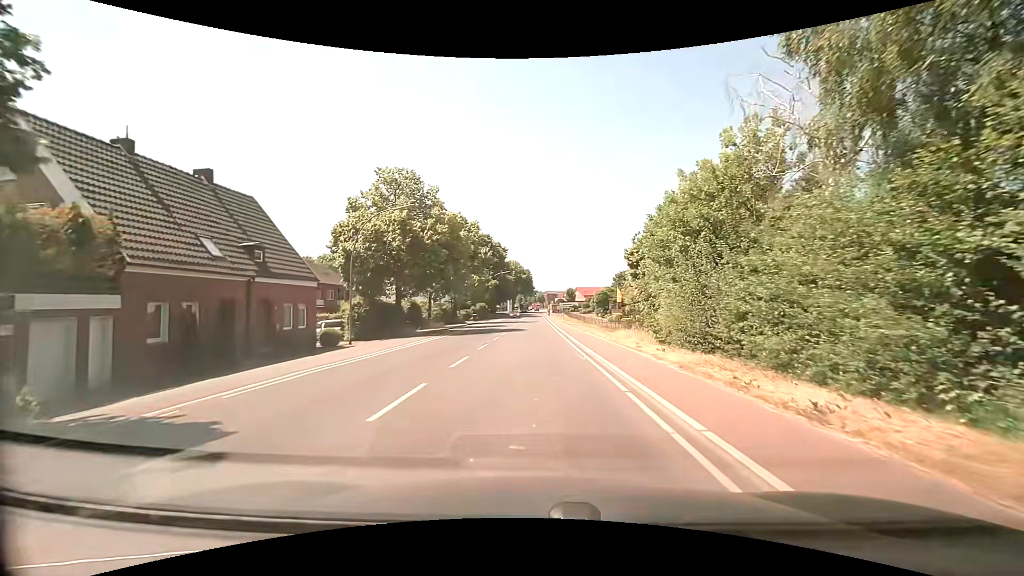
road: secondary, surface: asphalt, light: Day
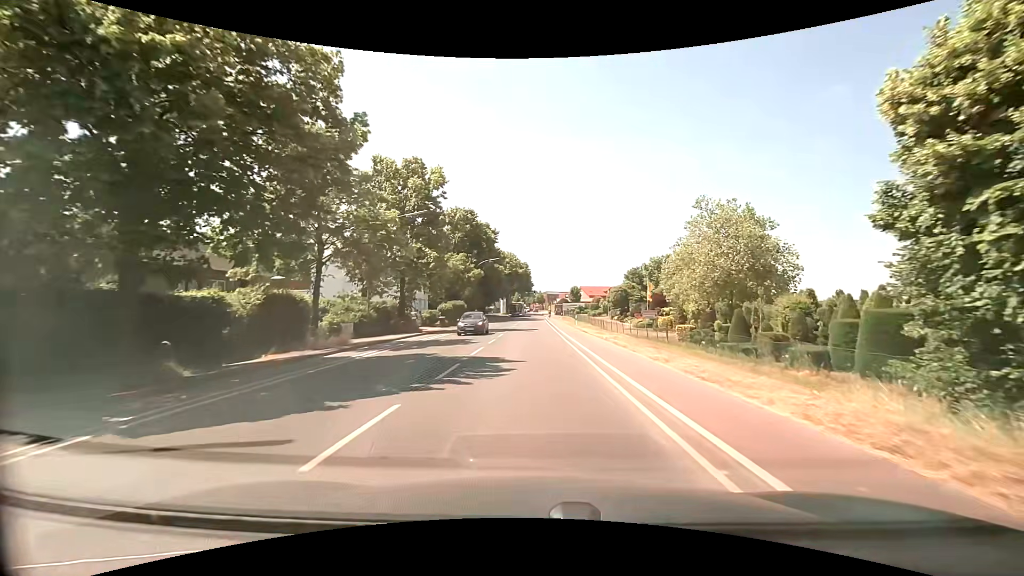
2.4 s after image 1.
(-0.5, +25.8) m; -1°
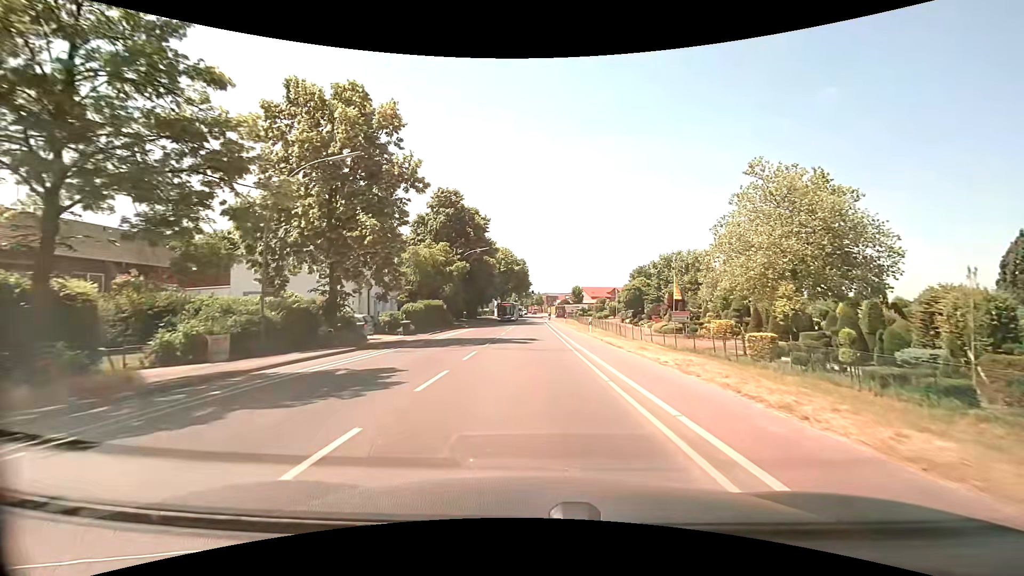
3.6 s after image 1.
(0.0, +13.5) m; 0°
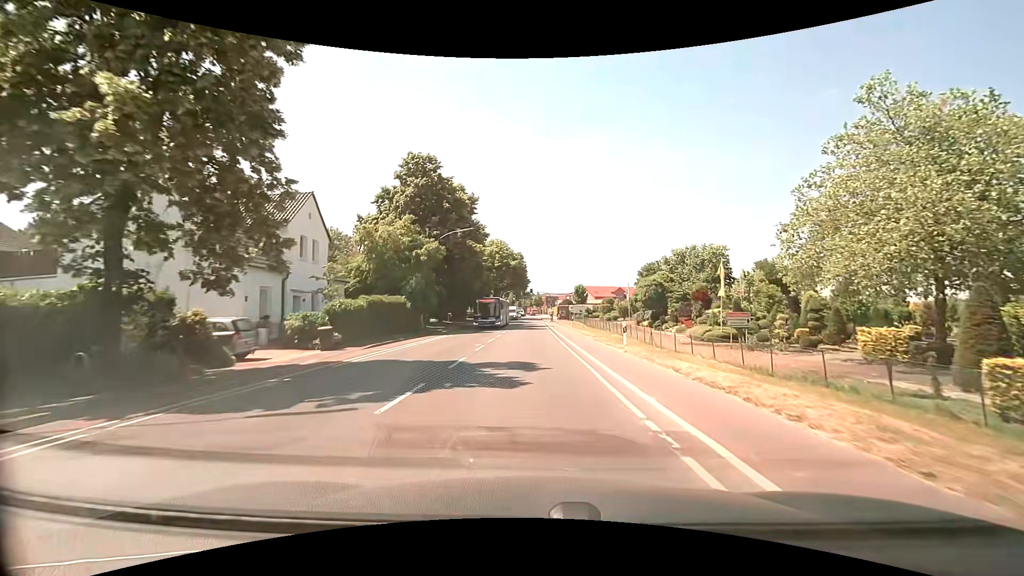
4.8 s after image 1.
(-0.1, +13.9) m; 0°
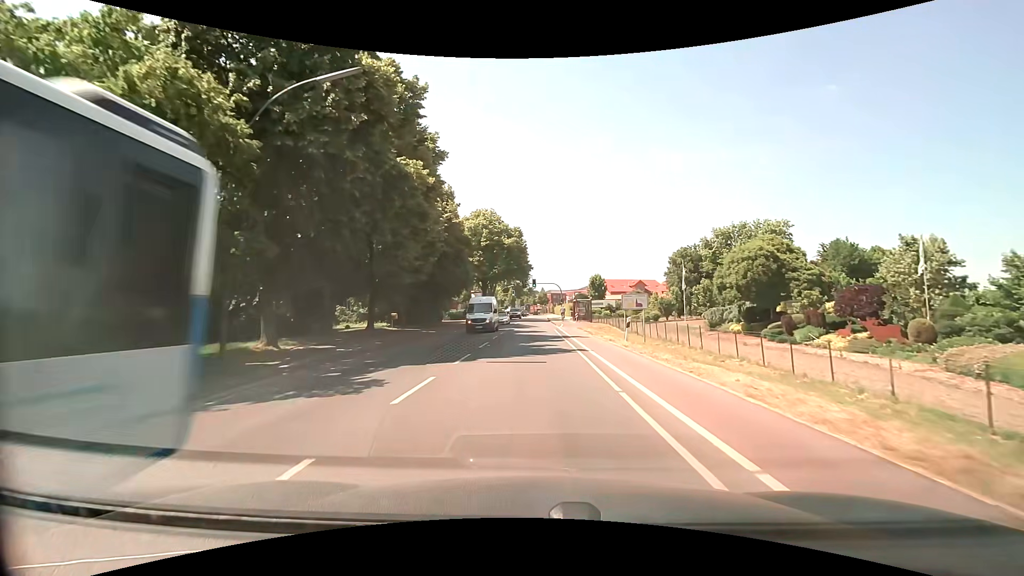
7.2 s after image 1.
(0.0, +28.8) m; 0°
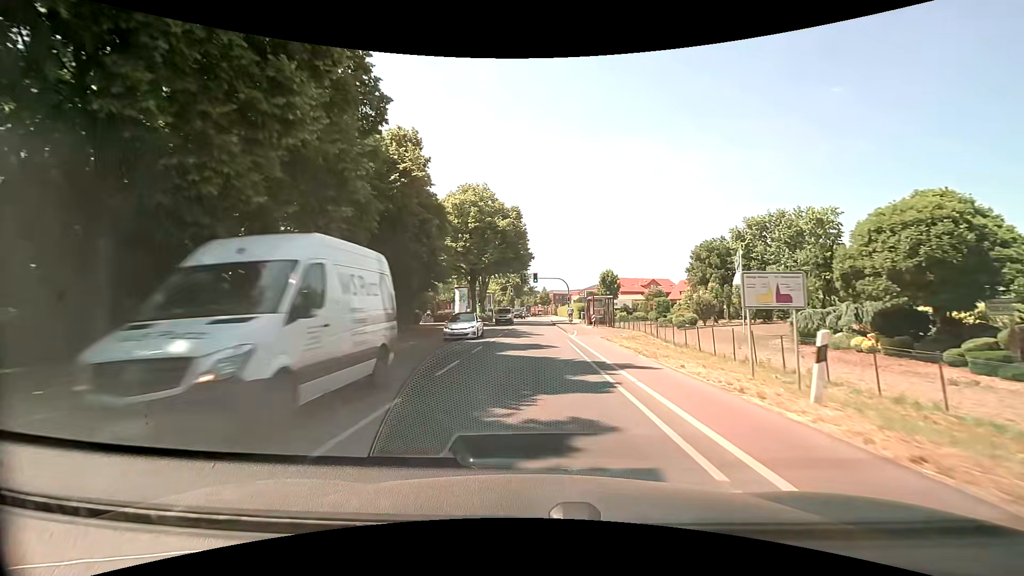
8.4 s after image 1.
(0.0, +14.7) m; 0°
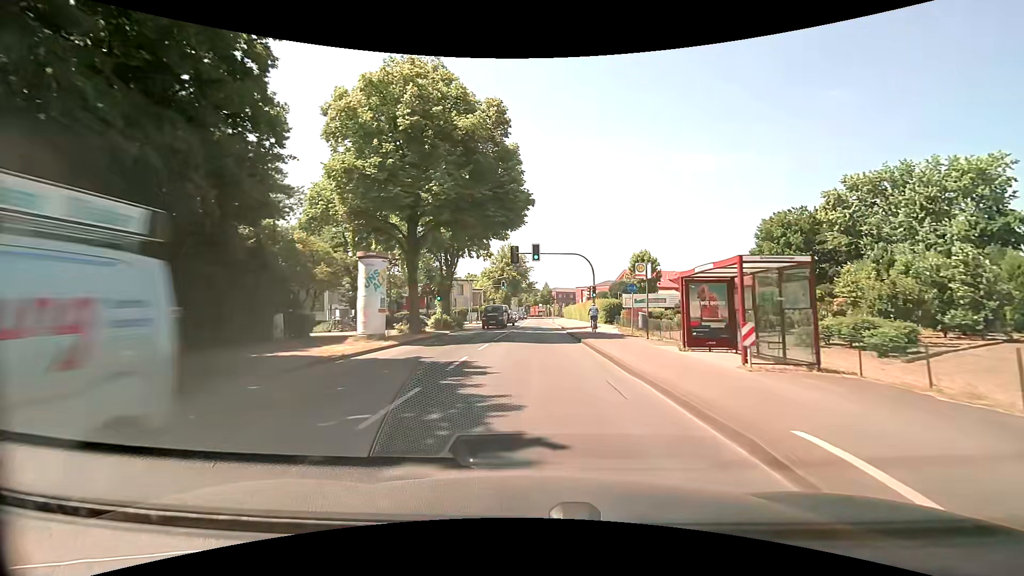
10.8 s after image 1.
(-0.2, +28.3) m; 0°
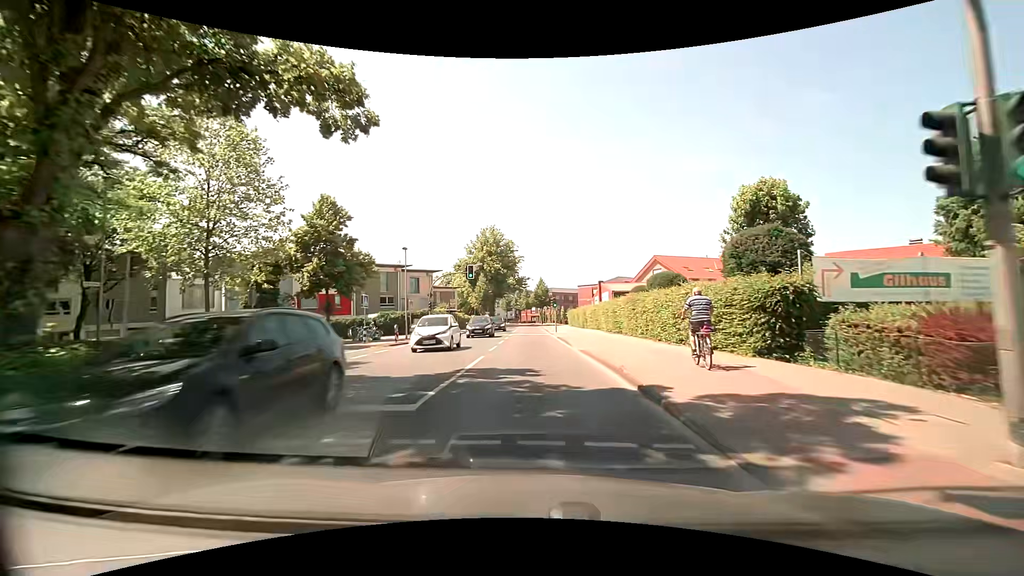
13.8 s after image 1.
(+0.3, +33.5) m; +1°
(0, +10) (0, +20) (0, +30) (0, +40) (-1, +50) (-1, +60) (-1, +70) (-1, +80) (-1, +90) (-1, +100) m
